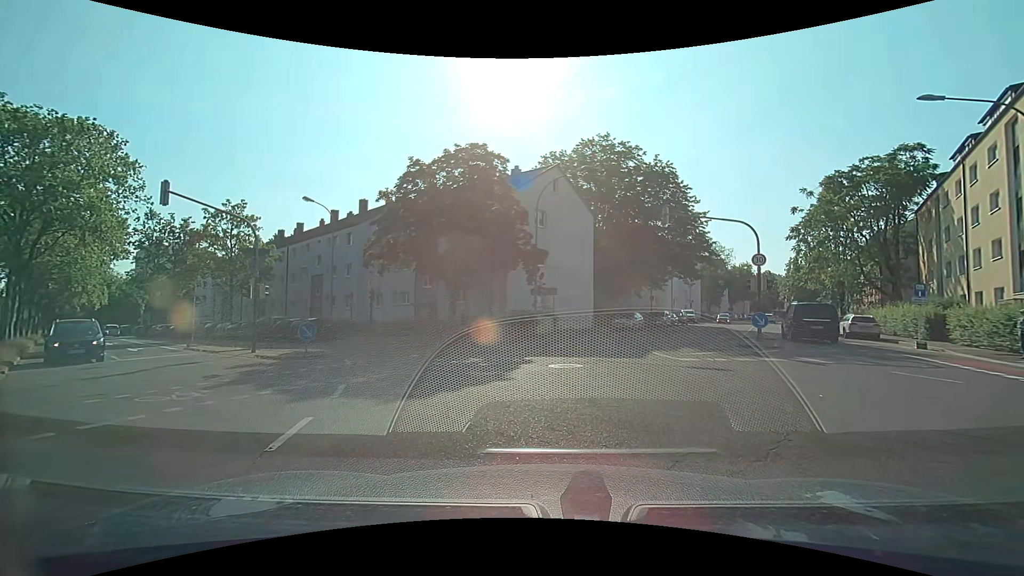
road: tertiary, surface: asphalt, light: Day
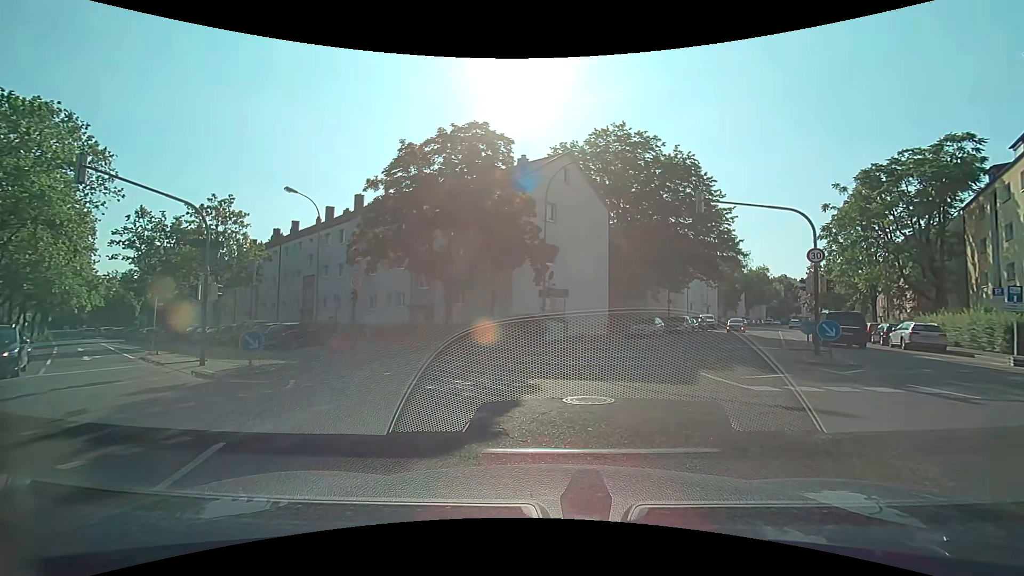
(+0.1, +3.9) m; +1°
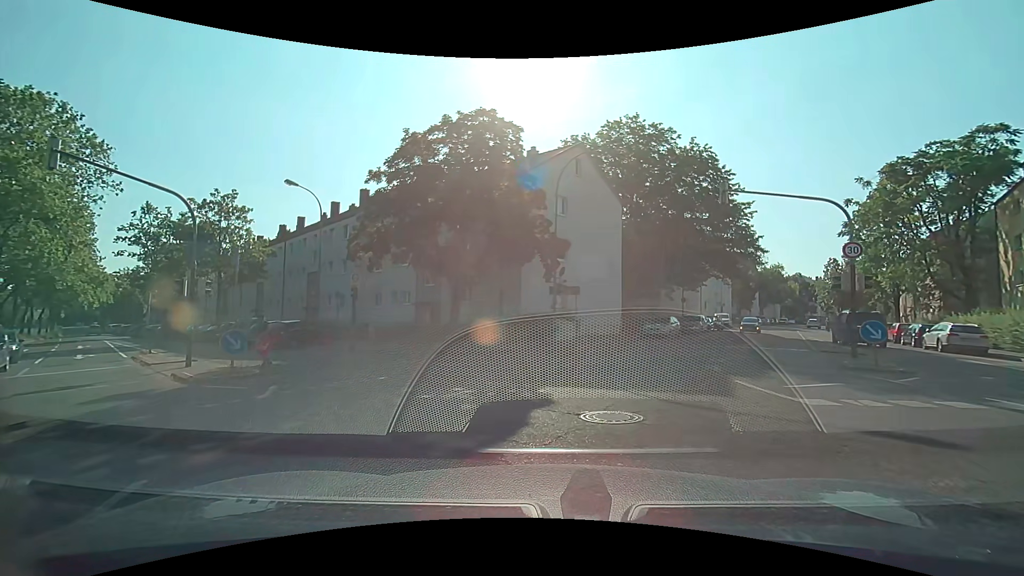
(0.0, +1.3) m; 0°
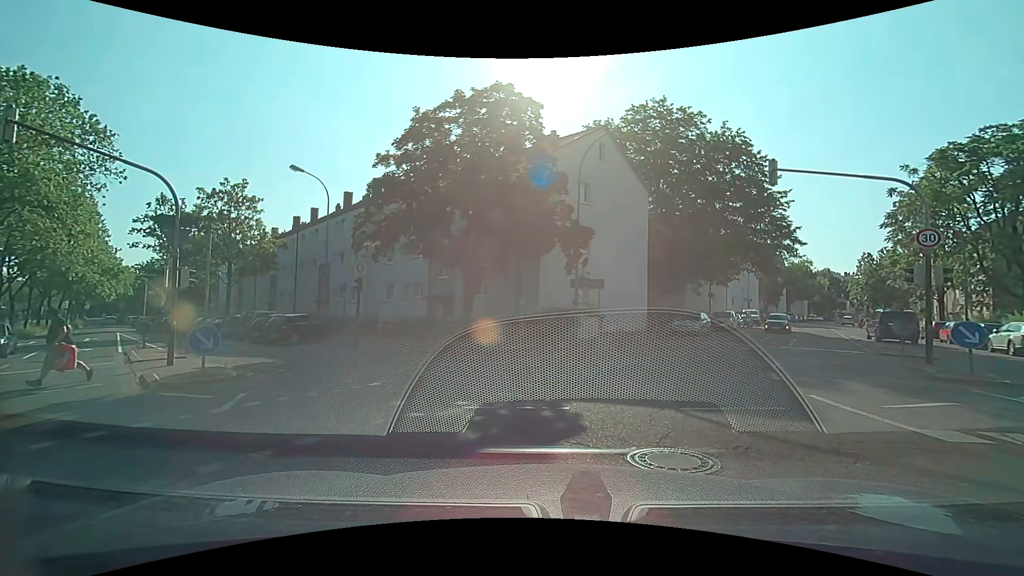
(-0.1, +1.8) m; -2°
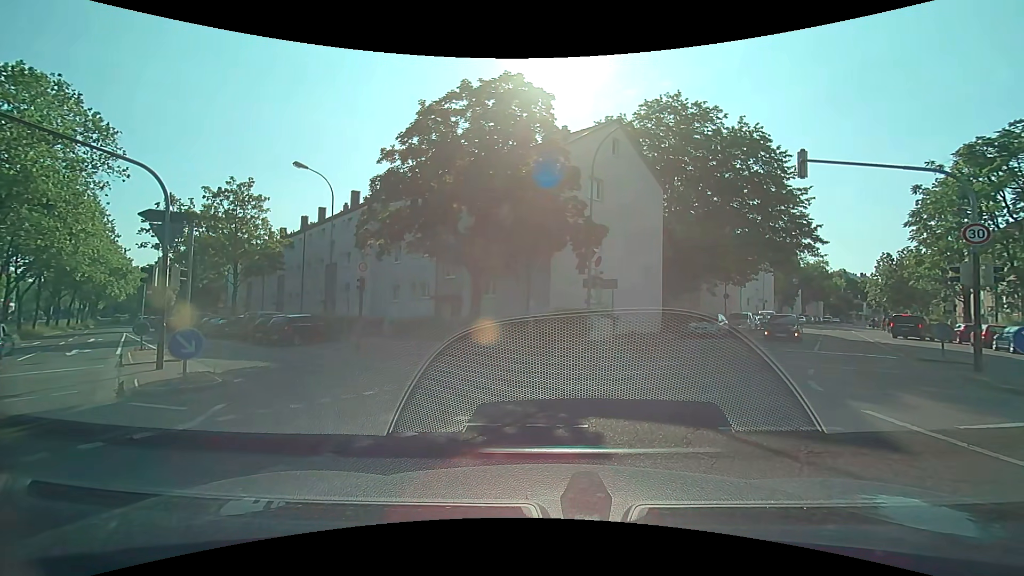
(0.0, +1.0) m; 0°
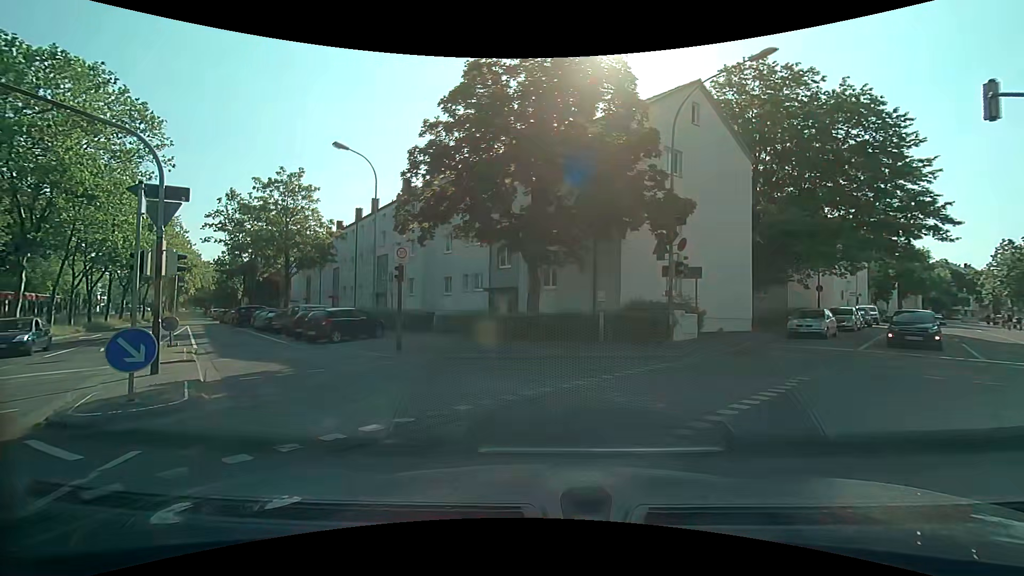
(-0.3, +3.4) m; -9°
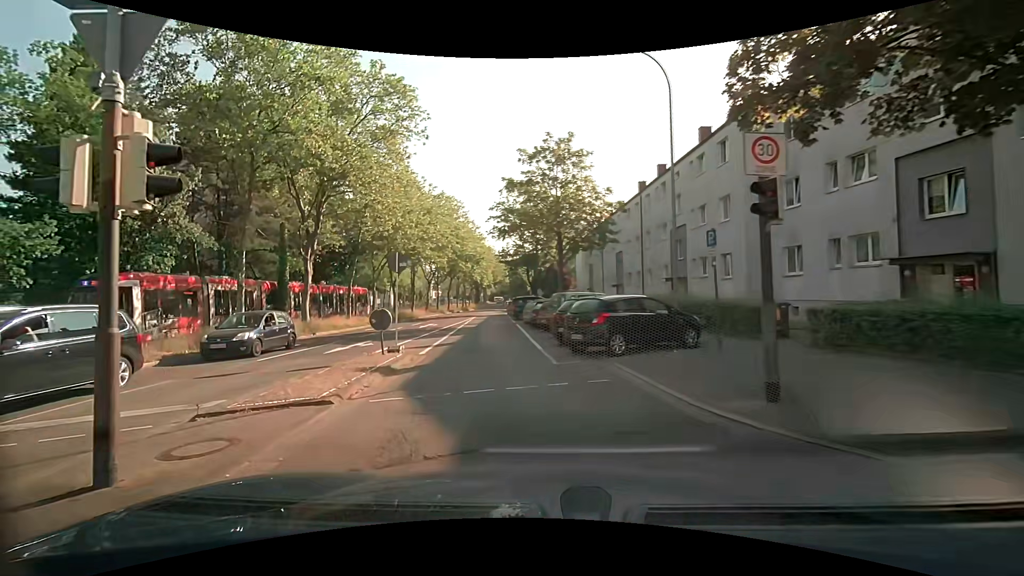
(-3.0, +9.9) m; -34°
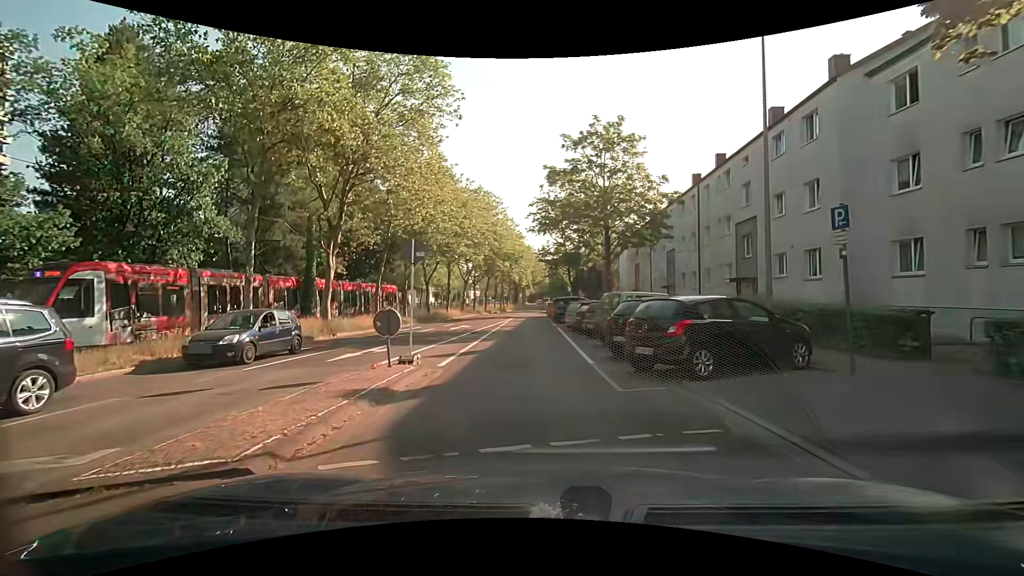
(-0.1, +3.1) m; -4°
(0, +10) (-1, +20) (-1, +30) (-1, +40) (-1, +50) (-1, +60) (-1, +70) (-2, +80) (-2, +90) (-2, +100) m
